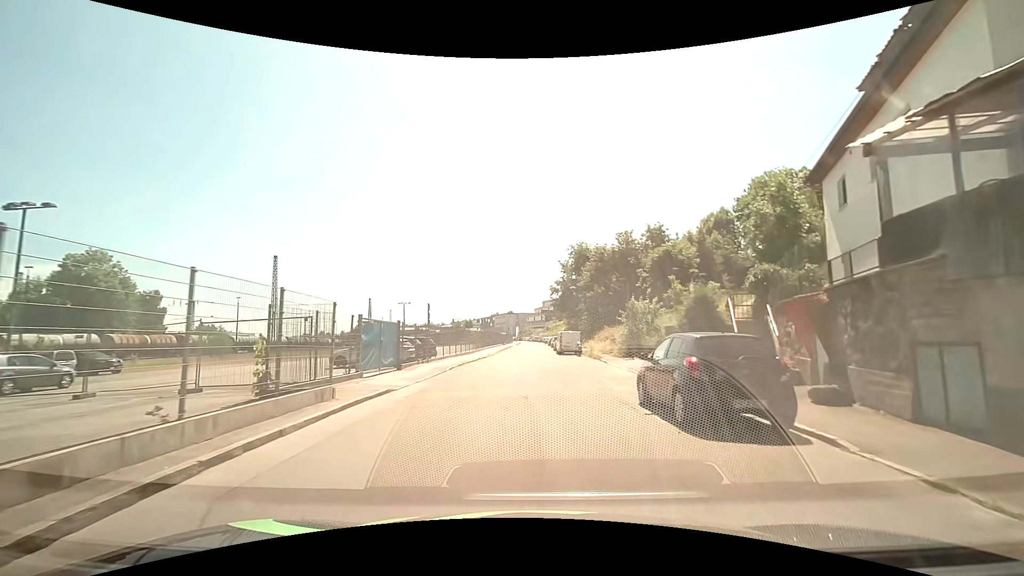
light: Day
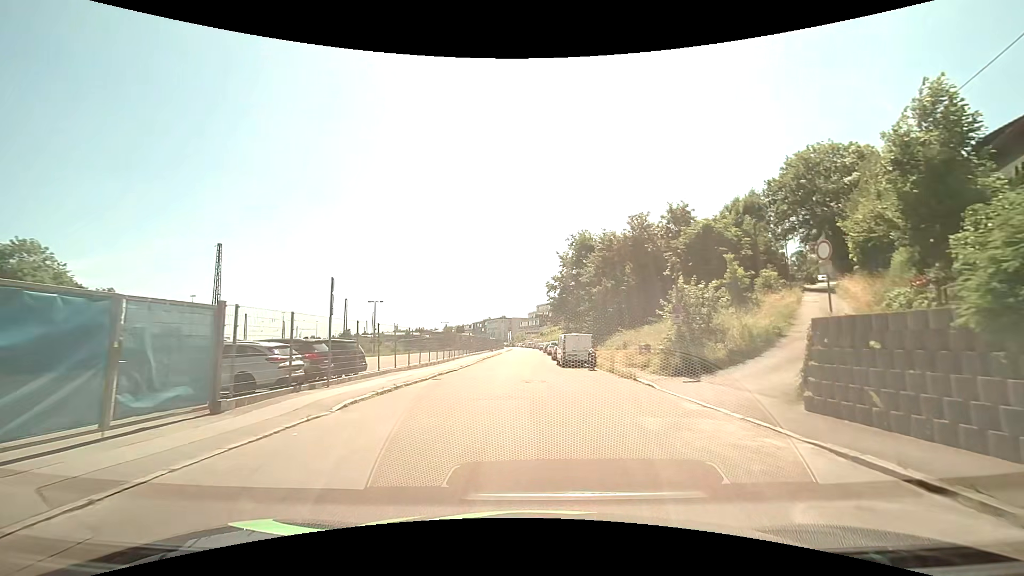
(+0.1, +12.6) m; +1°
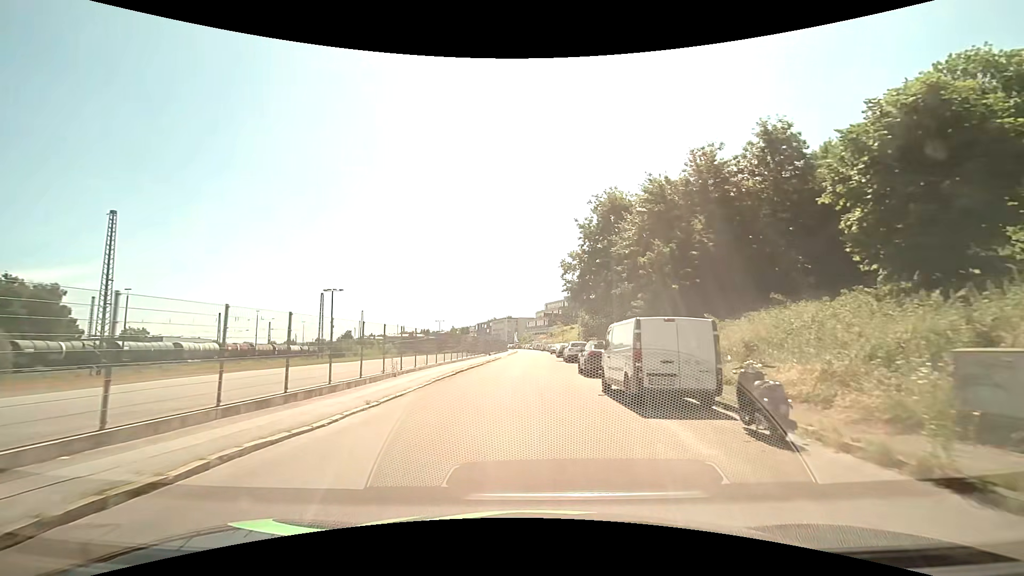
(-0.2, +19.0) m; -1°
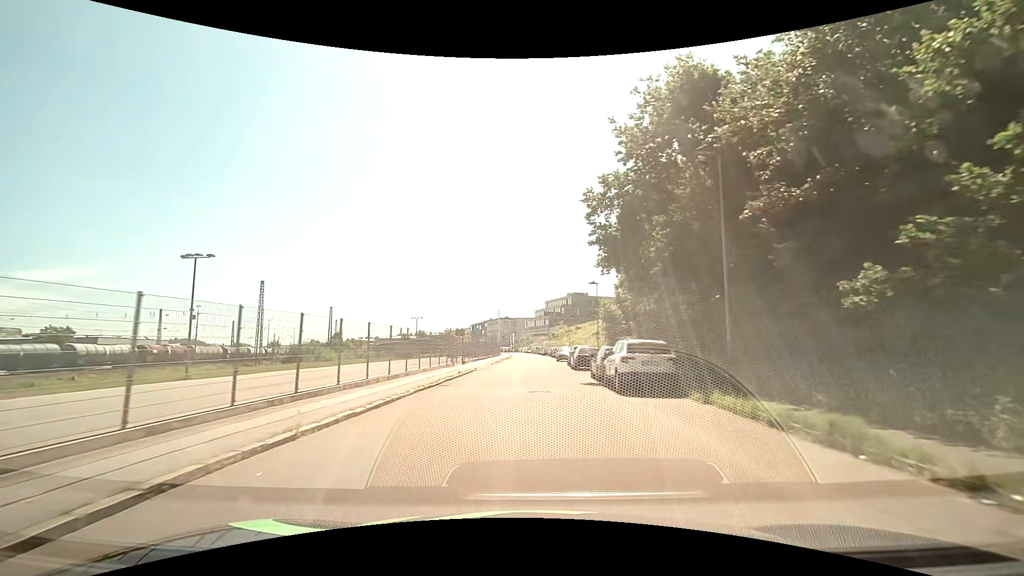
(-0.1, +22.9) m; 0°
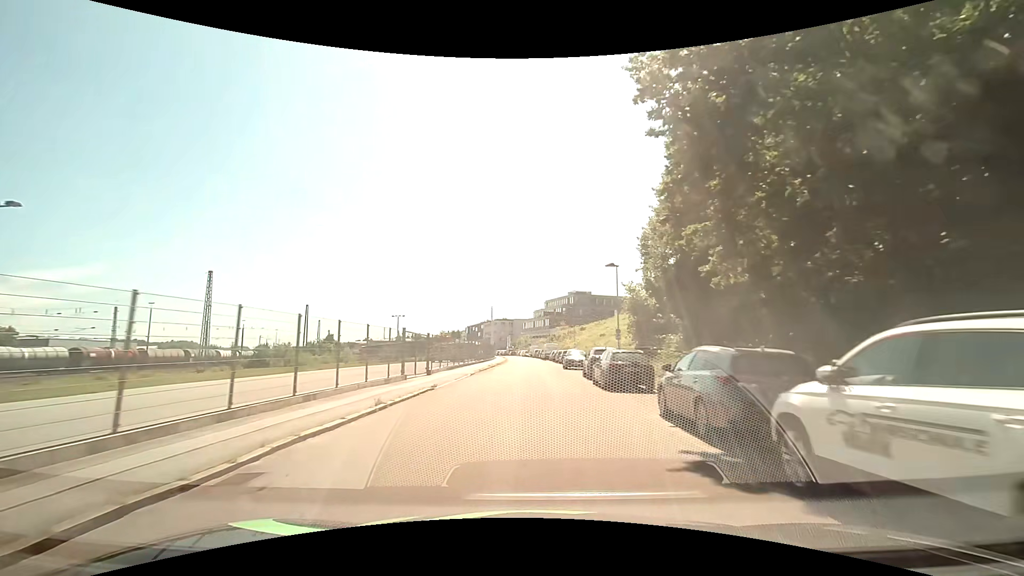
(0.0, +13.0) m; 0°
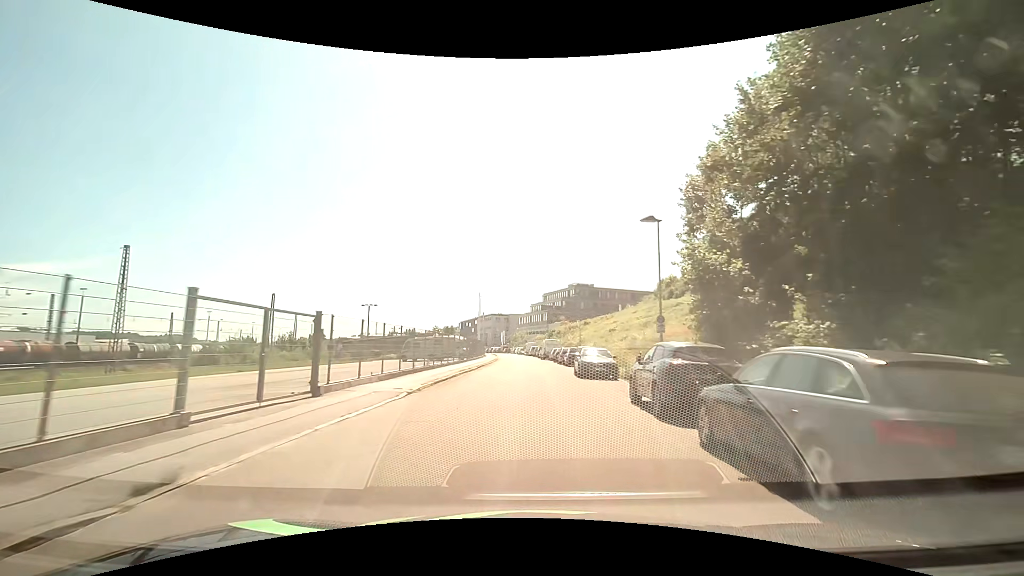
(+0.1, +13.7) m; 0°
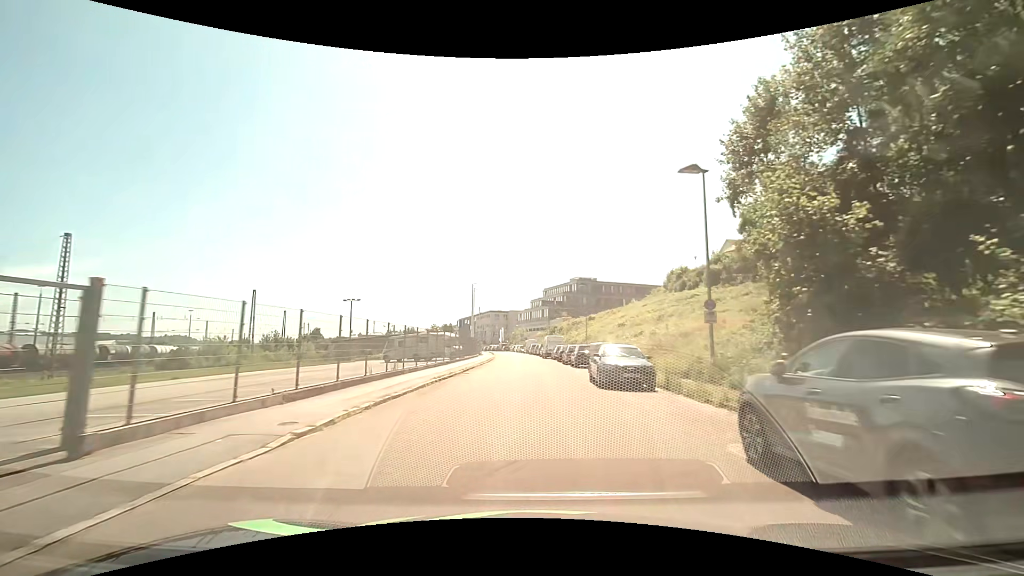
(+0.1, +7.0) m; +1°
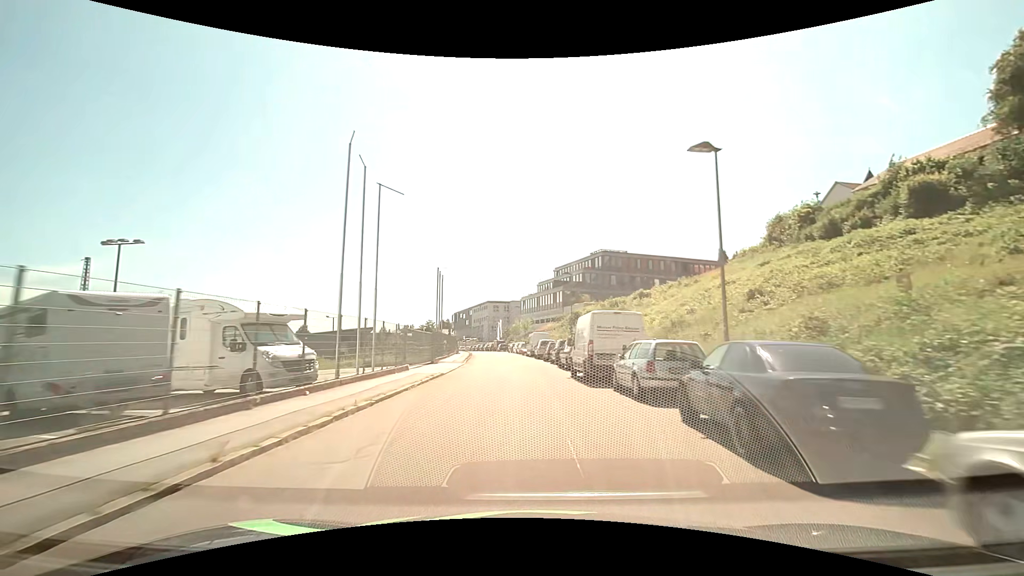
(-0.3, +37.6) m; -1°
(0, +10) (-1, +20) (-1, +30) (-2, +40) (-3, +50) (-4, +60) (-5, +70) (-7, +80) (-9, +89) (-12, +99) m
